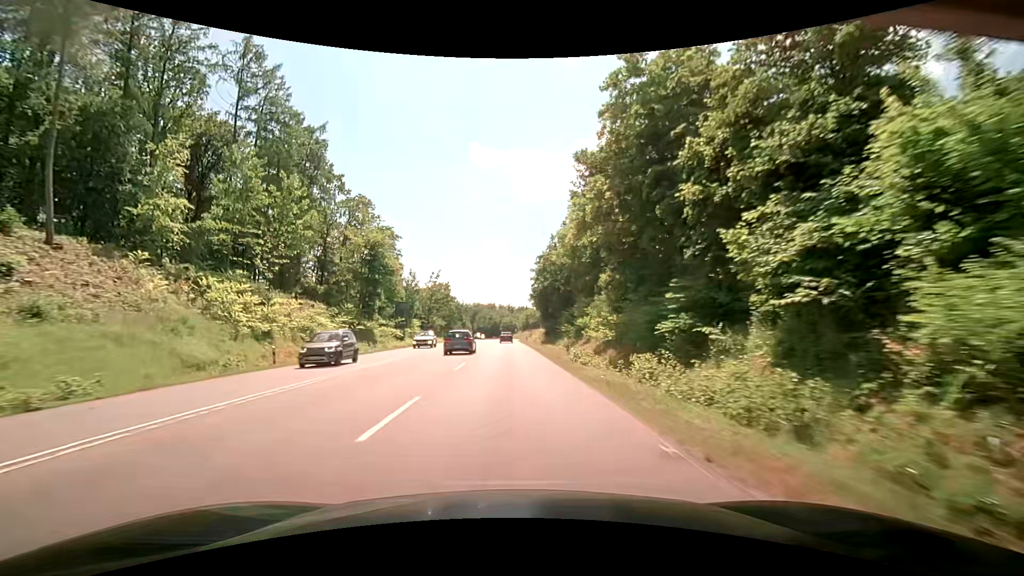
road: secondary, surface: asphalt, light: Day
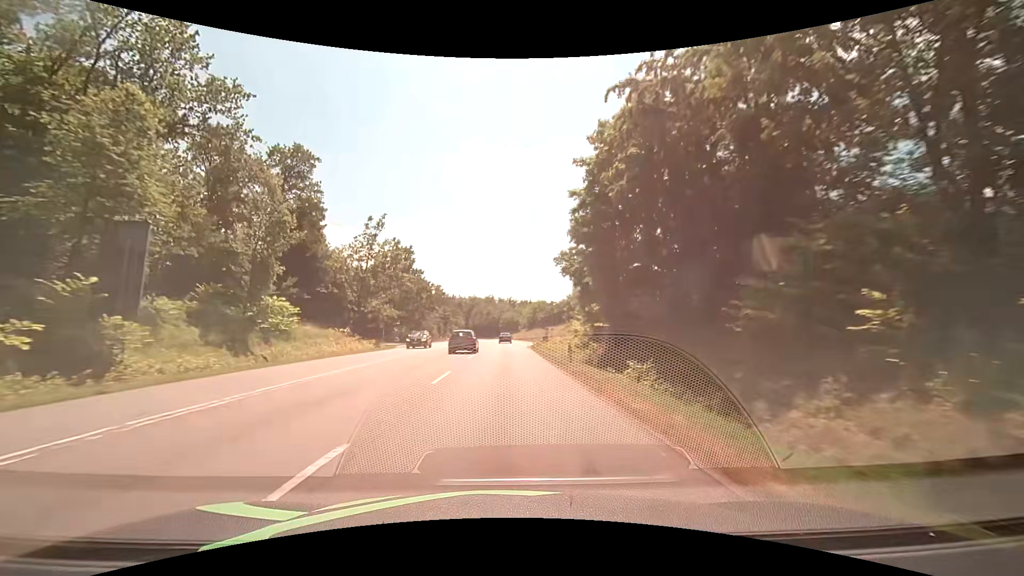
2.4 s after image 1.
(-0.2, +50.8) m; 0°
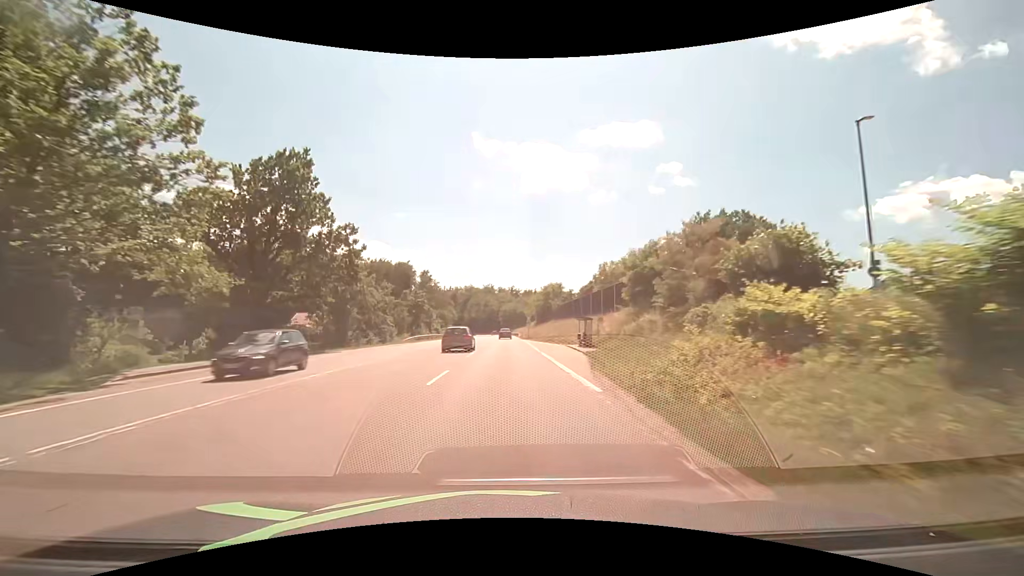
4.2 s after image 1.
(+0.1, +40.4) m; 0°
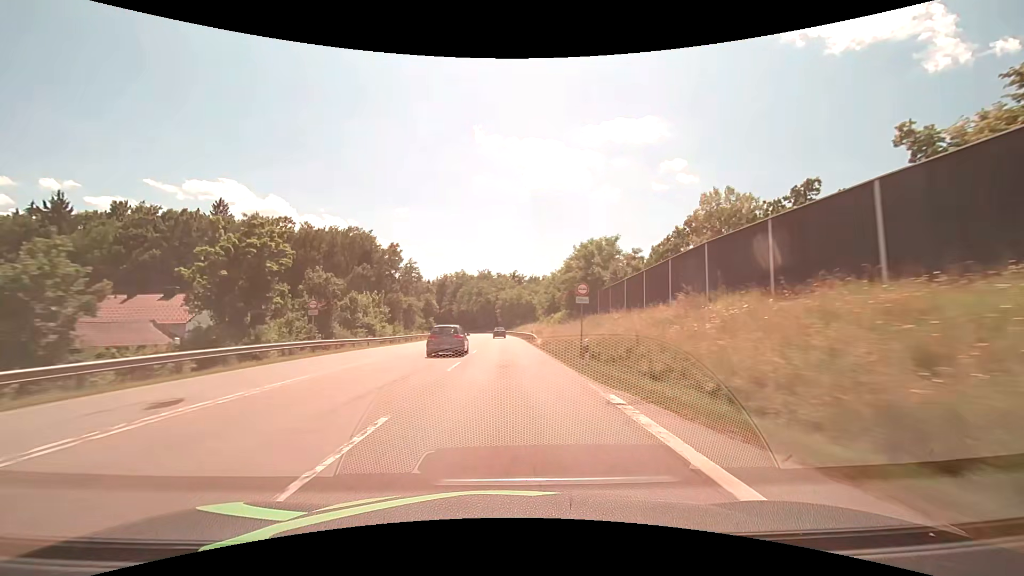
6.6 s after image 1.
(0.0, +54.5) m; 0°
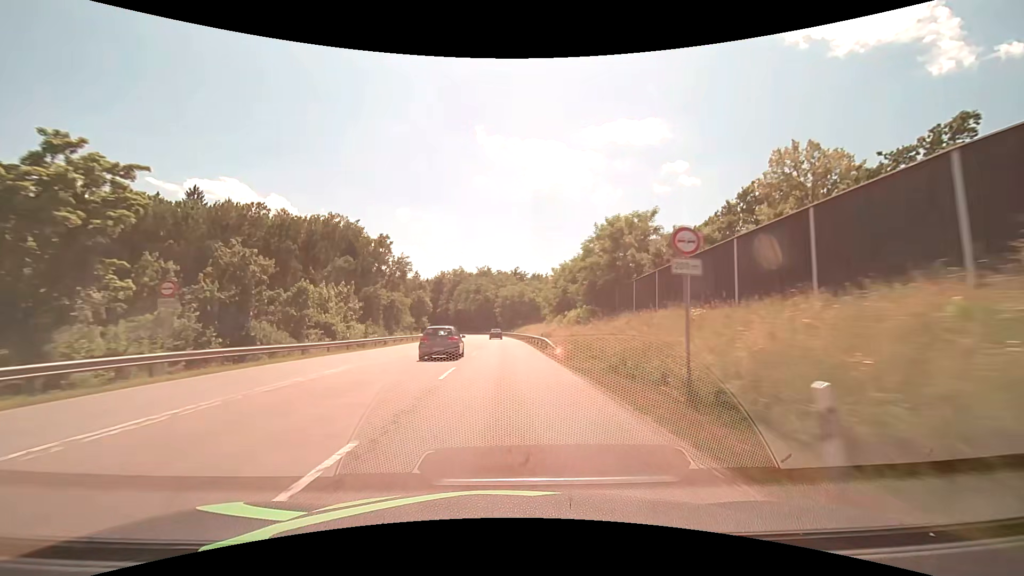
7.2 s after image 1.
(-0.1, +13.3) m; 0°
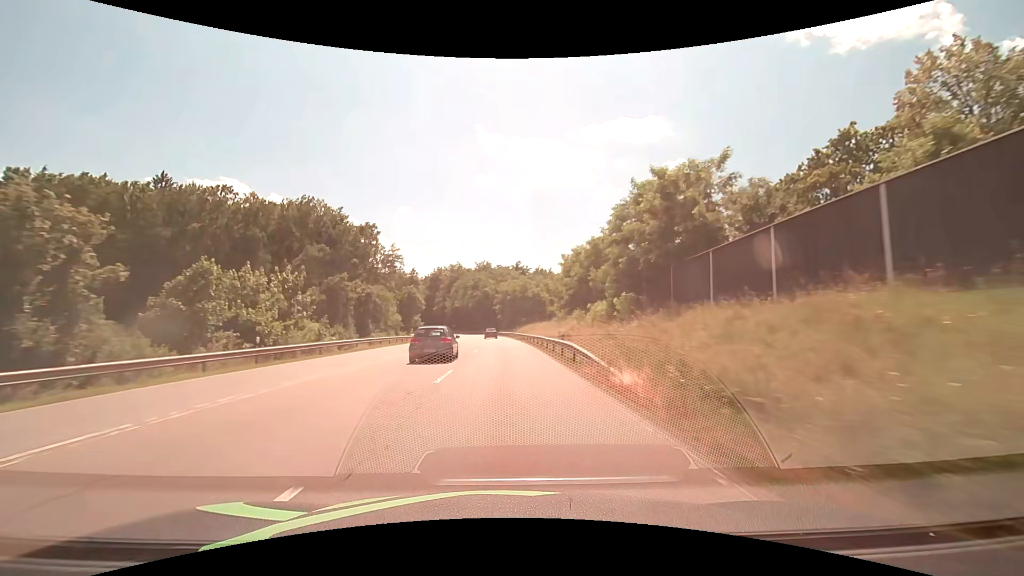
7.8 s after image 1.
(0.0, +13.2) m; 0°
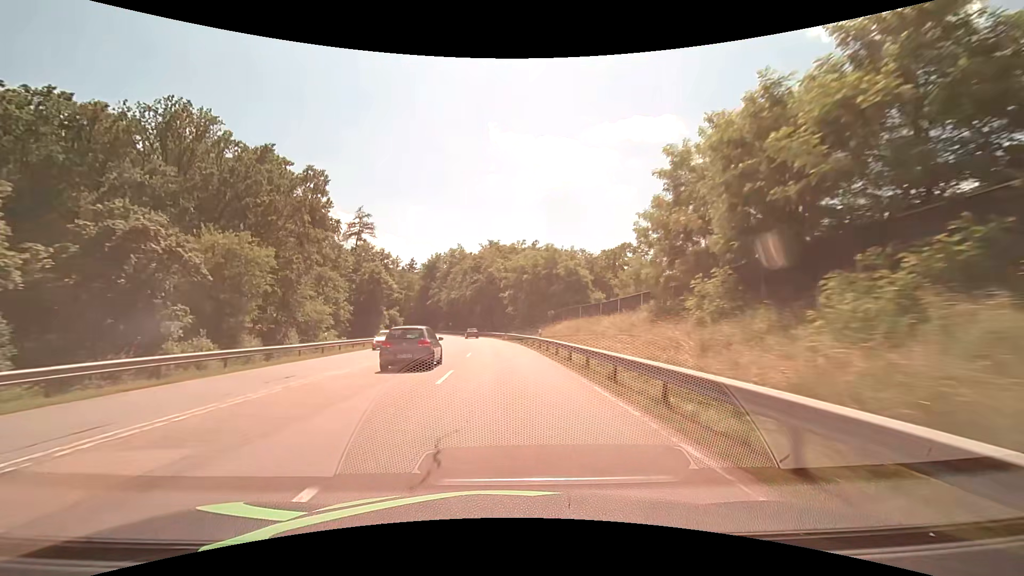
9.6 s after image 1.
(-0.4, +38.8) m; -1°
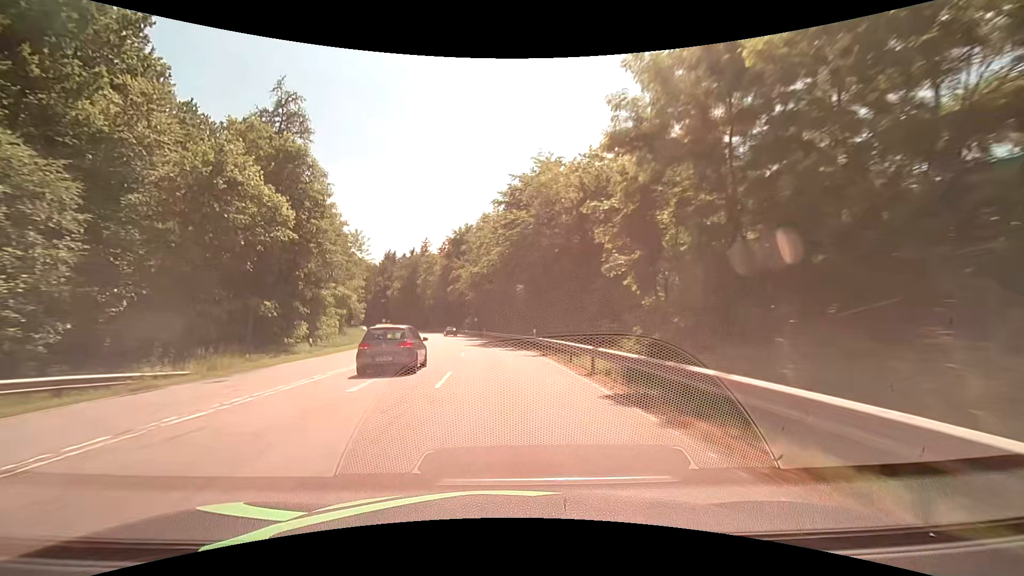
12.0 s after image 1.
(-2.1, +48.9) m; -5°
(0, +10) (-1, +20) (-1, +30) (-2, +40) (-3, +50) (-5, +60) (-7, +70) (-9, +79) (-11, +89) (-14, +99) m
